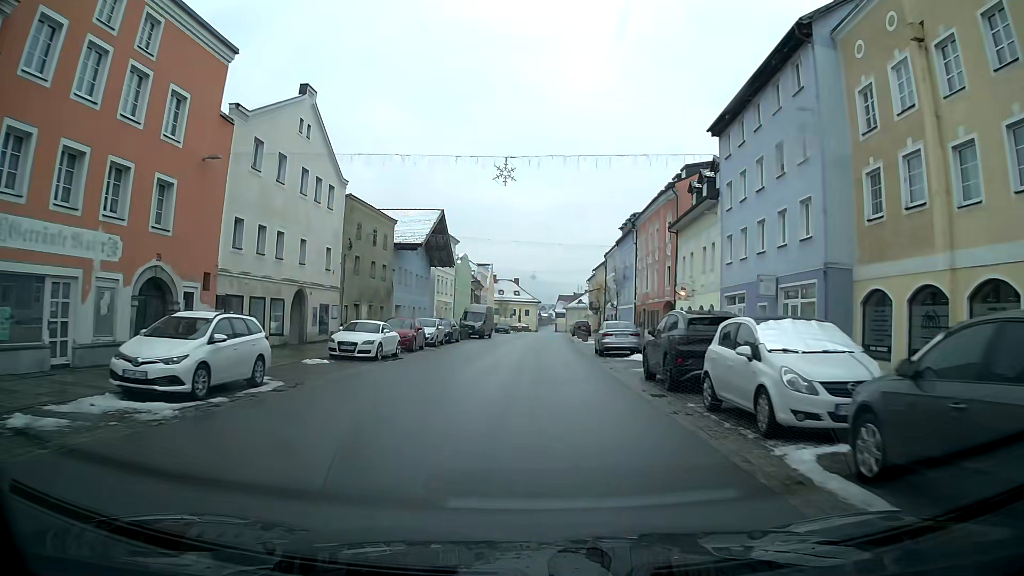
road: primary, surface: asphalt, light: Day
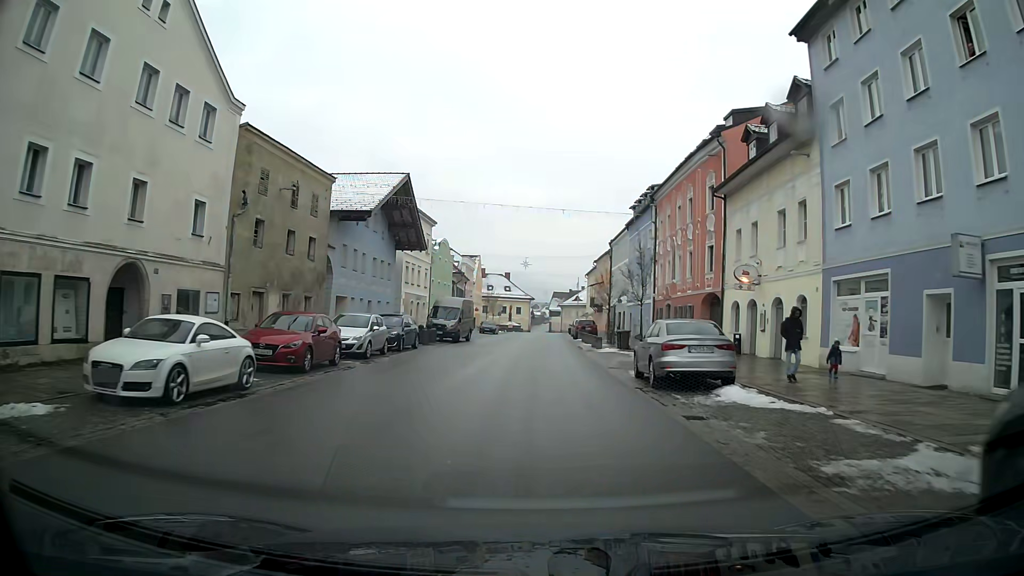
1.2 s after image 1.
(+0.1, +13.5) m; +1°
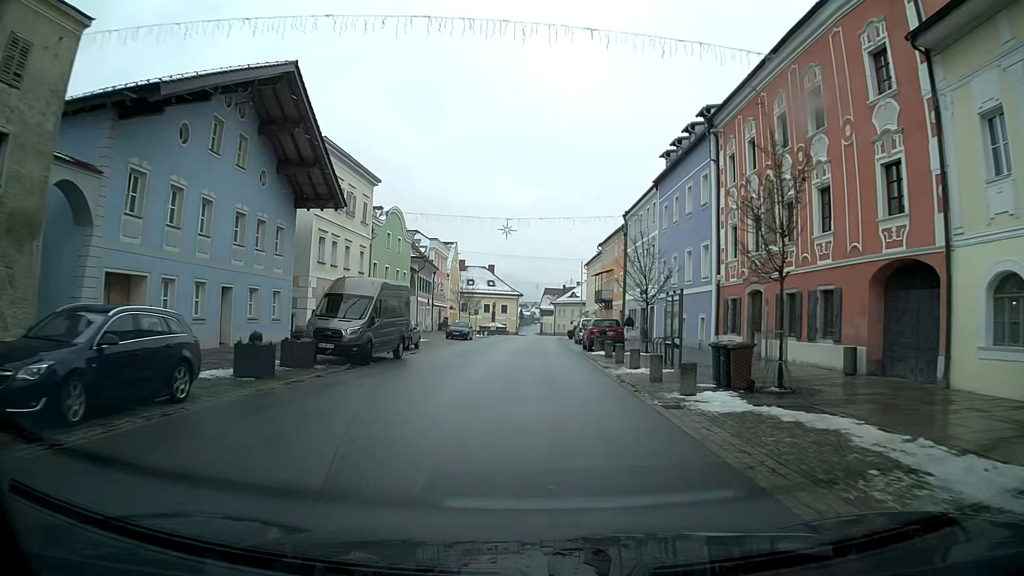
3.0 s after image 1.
(+0.1, +20.3) m; +1°
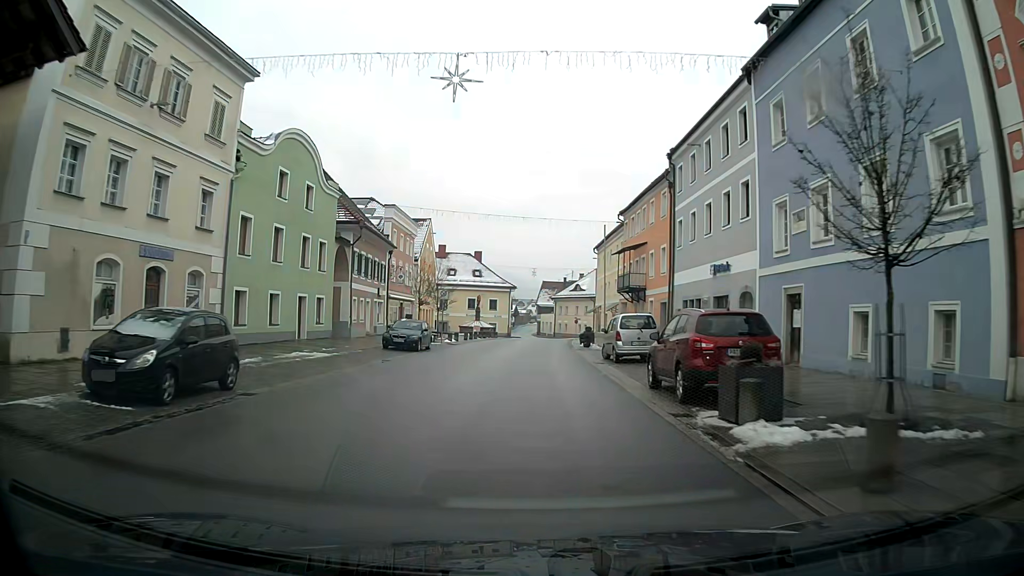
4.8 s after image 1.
(0.0, +20.9) m; 0°
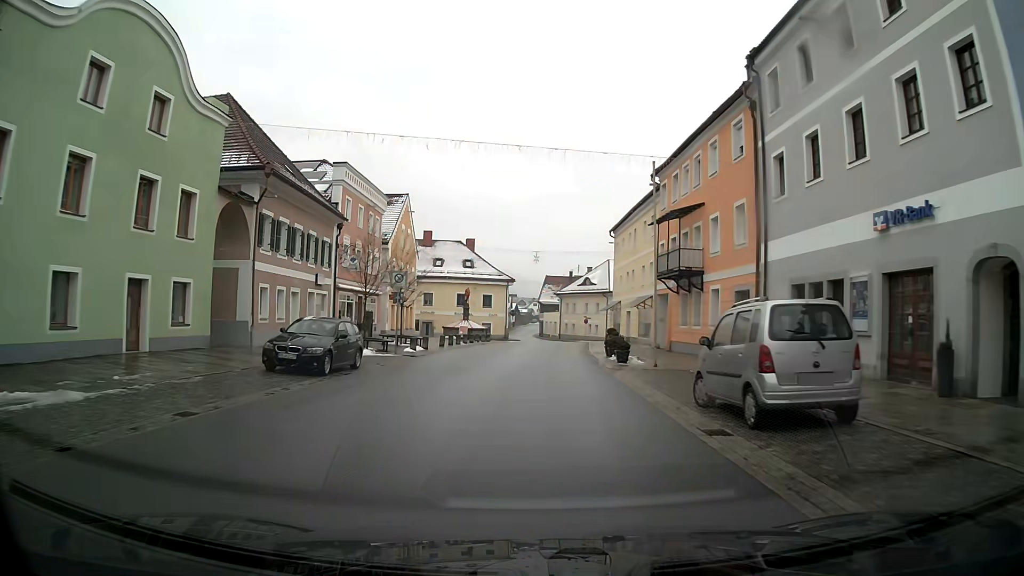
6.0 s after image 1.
(0.0, +14.4) m; 0°
(0, +10) (0, +20) (+1, +30) (+2, +40) (+2, +50) (+3, +60) (+3, +70) (+2, +80) (0, +90) (-1, +100) m
